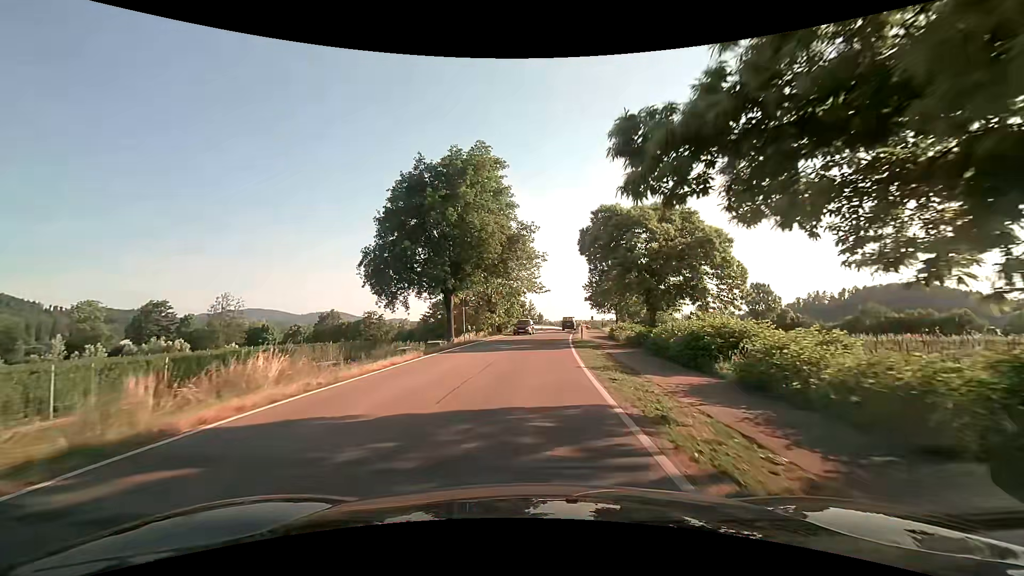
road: tertiary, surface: asphalt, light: Day
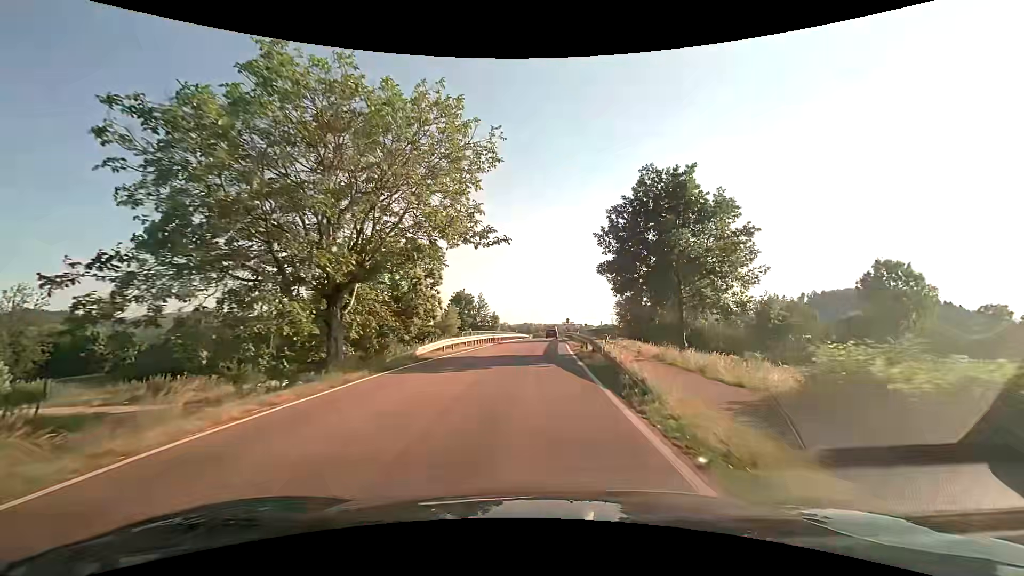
(+1.7, +37.0) m; +5°
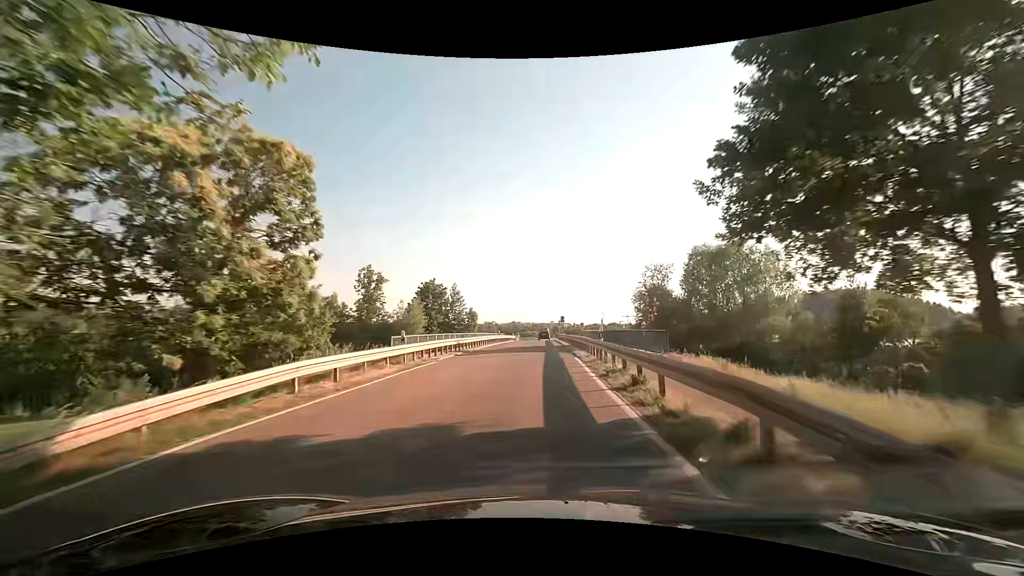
(+0.3, +15.8) m; +1°
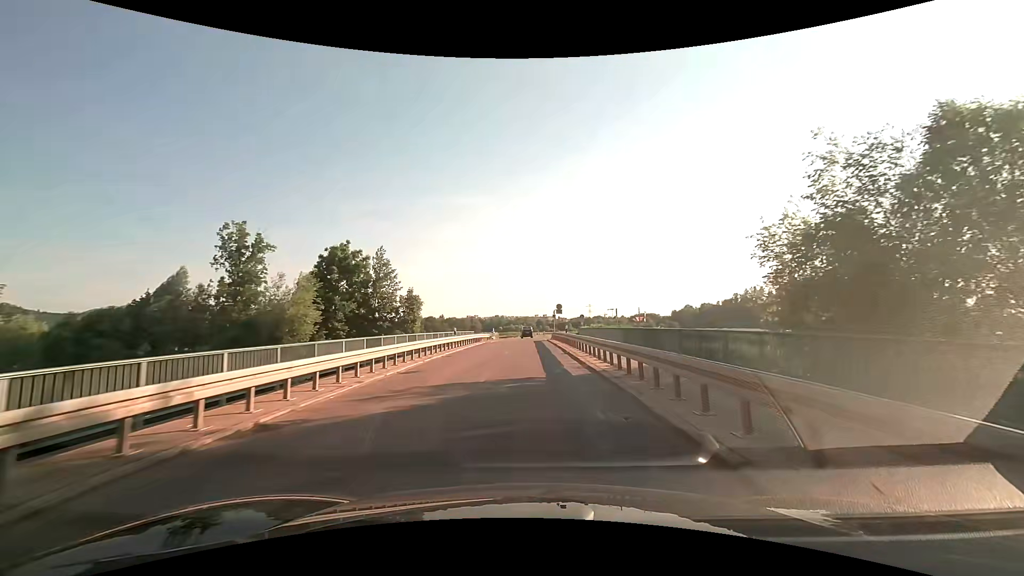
(+0.5, +24.8) m; +2°
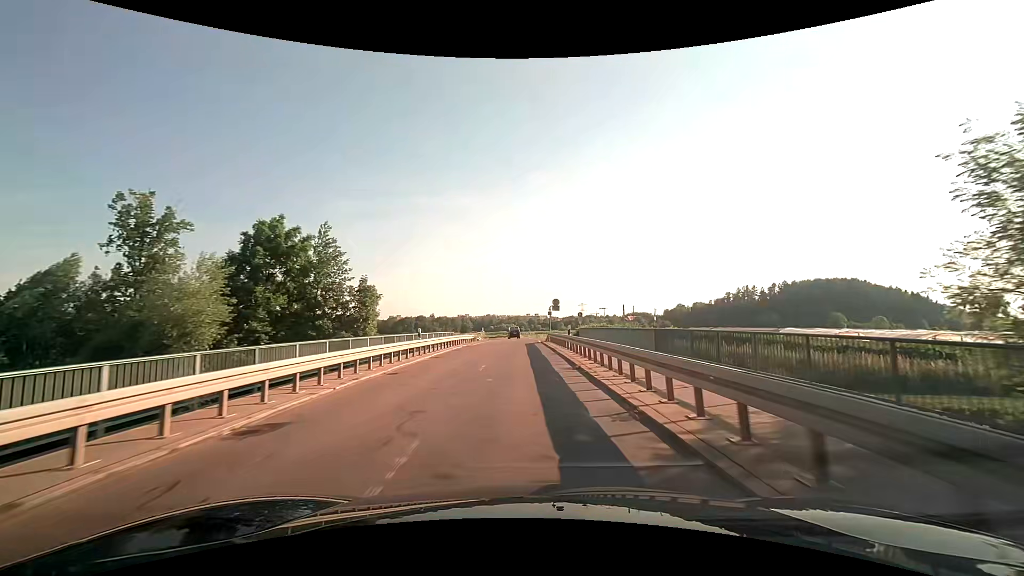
(0.0, +8.4) m; +1°
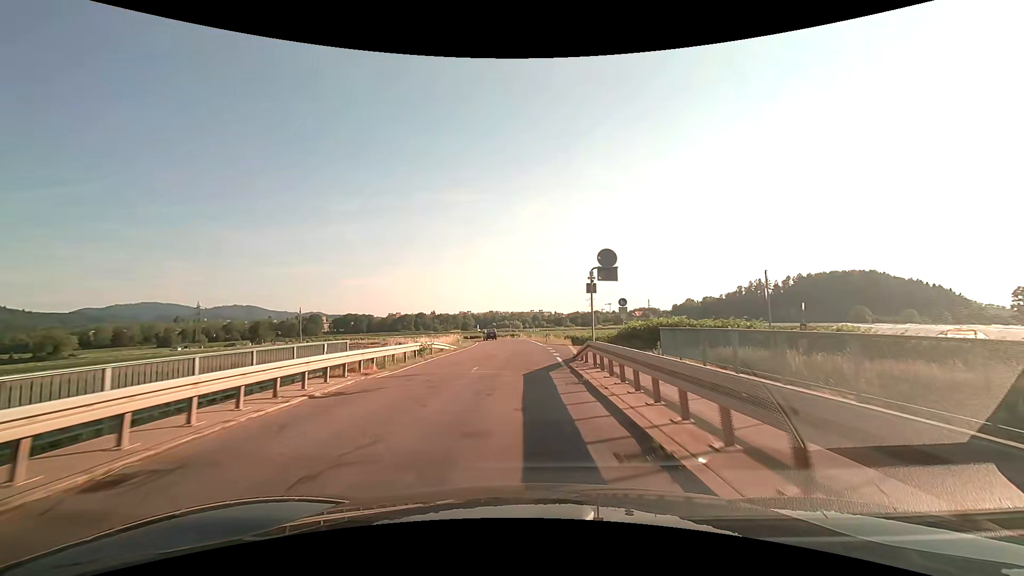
(-0.1, +25.8) m; -1°
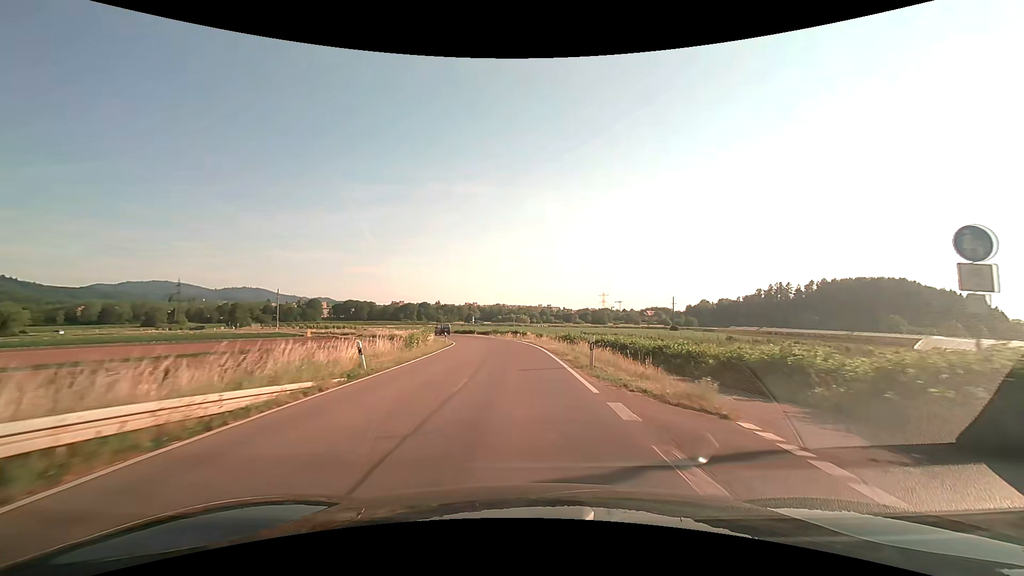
(-0.2, +26.8) m; -1°
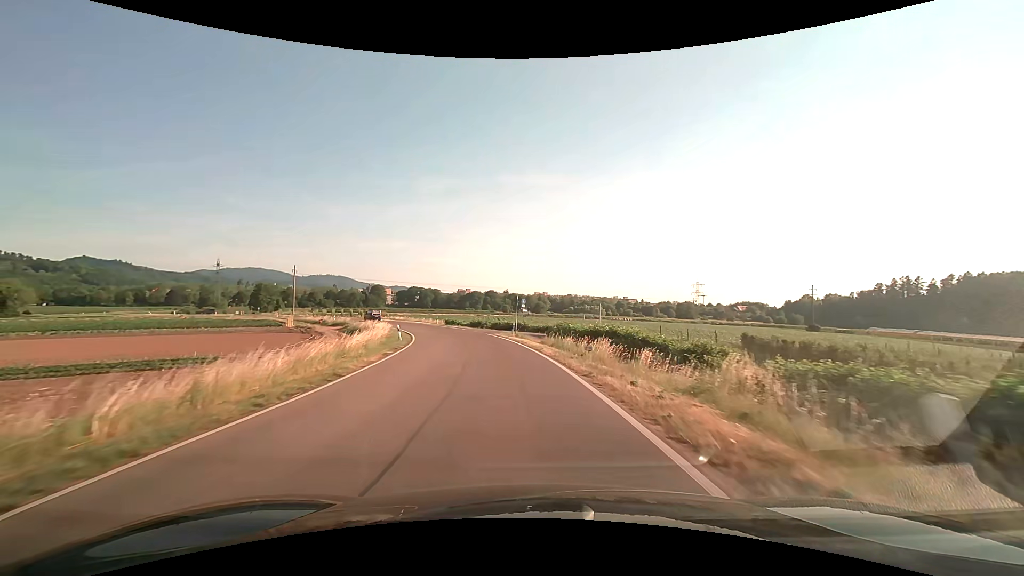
(-2.2, +46.5) m; -8°
(0, +10) (-1, +20) (-2, +30) (-4, +40) (-7, +49) (-10, +59) (-14, +68) (-19, +77) (-24, +85) (-30, +94) m
